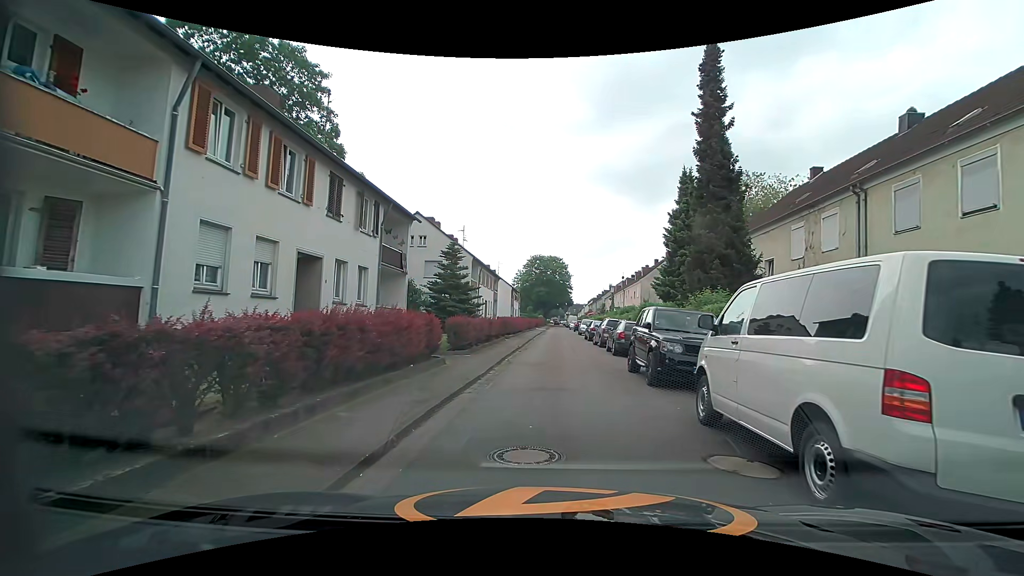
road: residential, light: Day
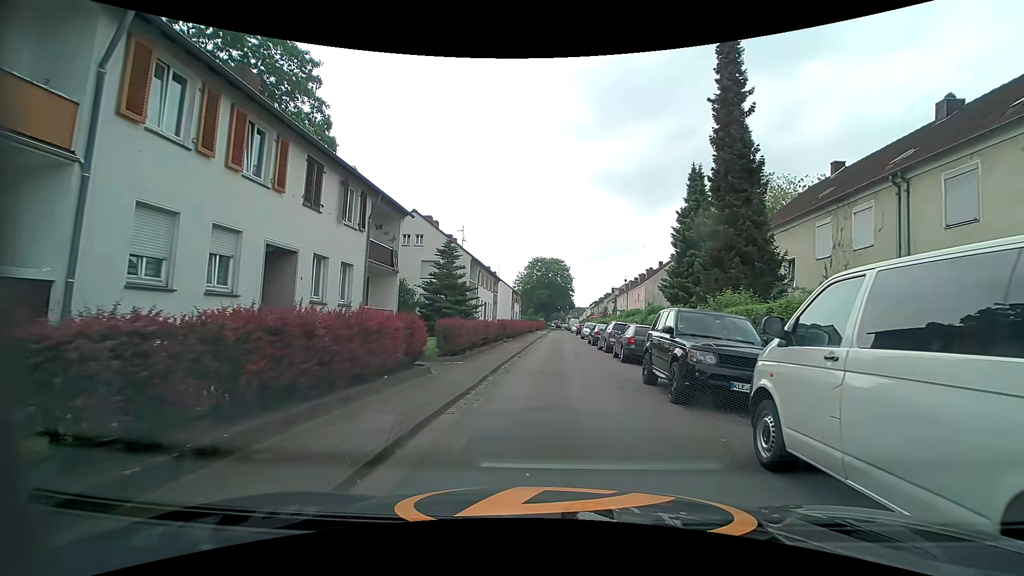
(0.0, +1.9) m; 0°
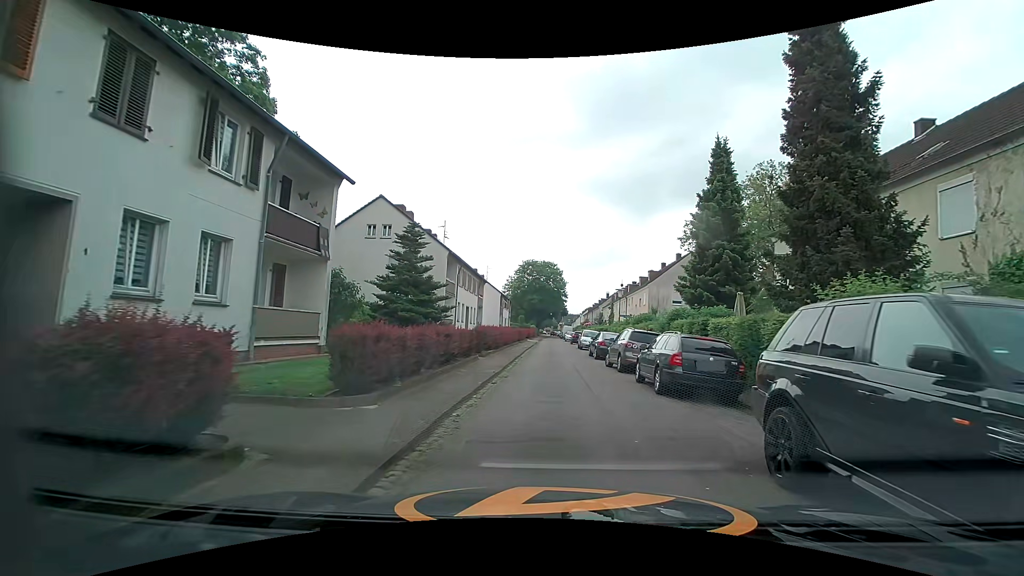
(0.0, +7.1) m; 0°
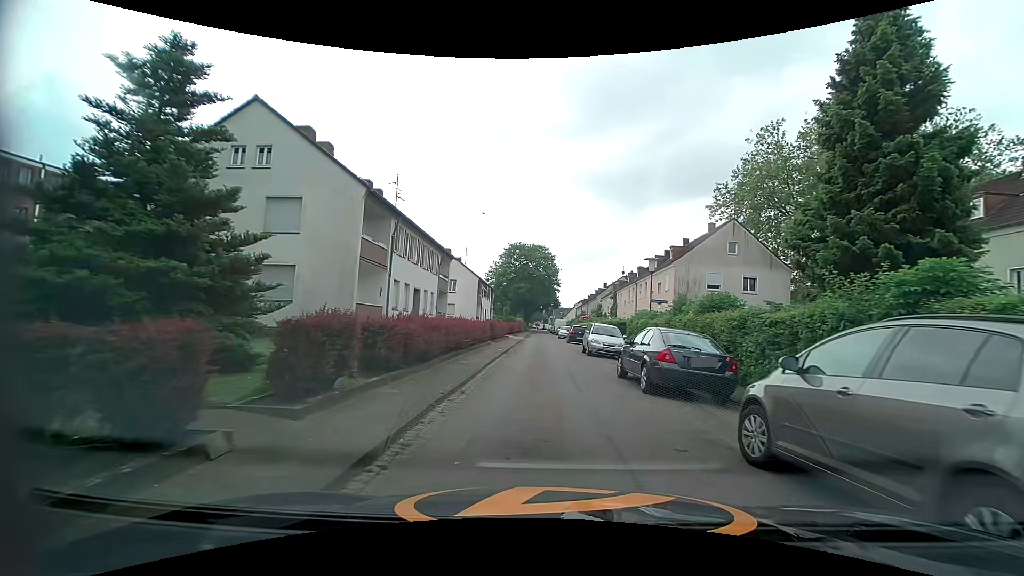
(+0.5, +15.1) m; -1°
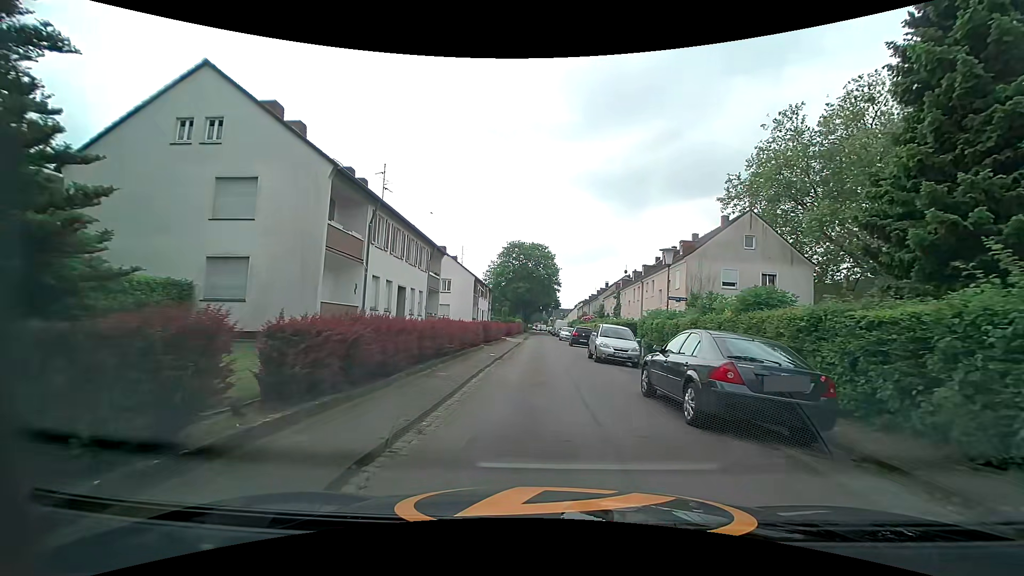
(+0.2, +3.3) m; +2°
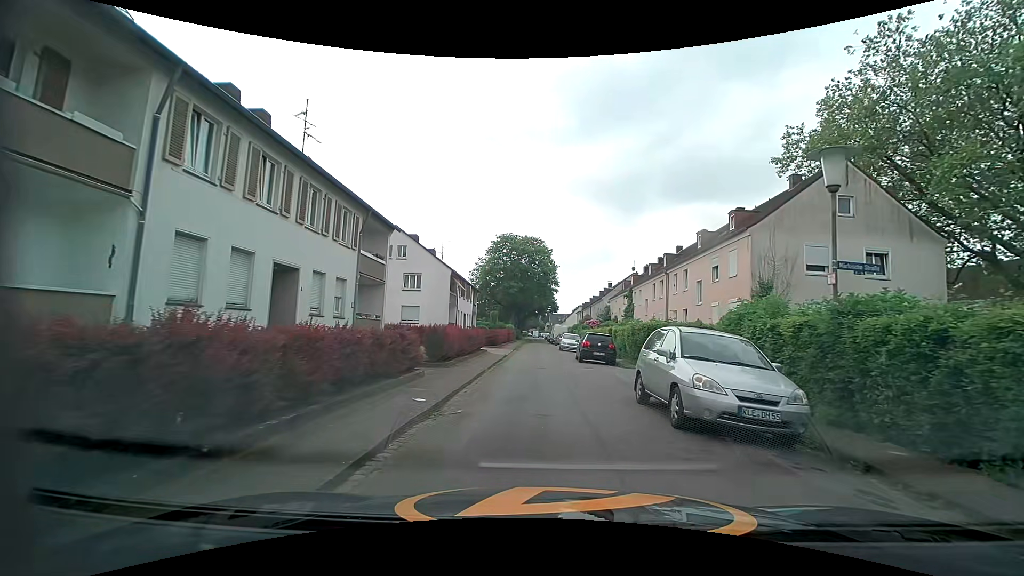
(+0.3, +12.0) m; 0°
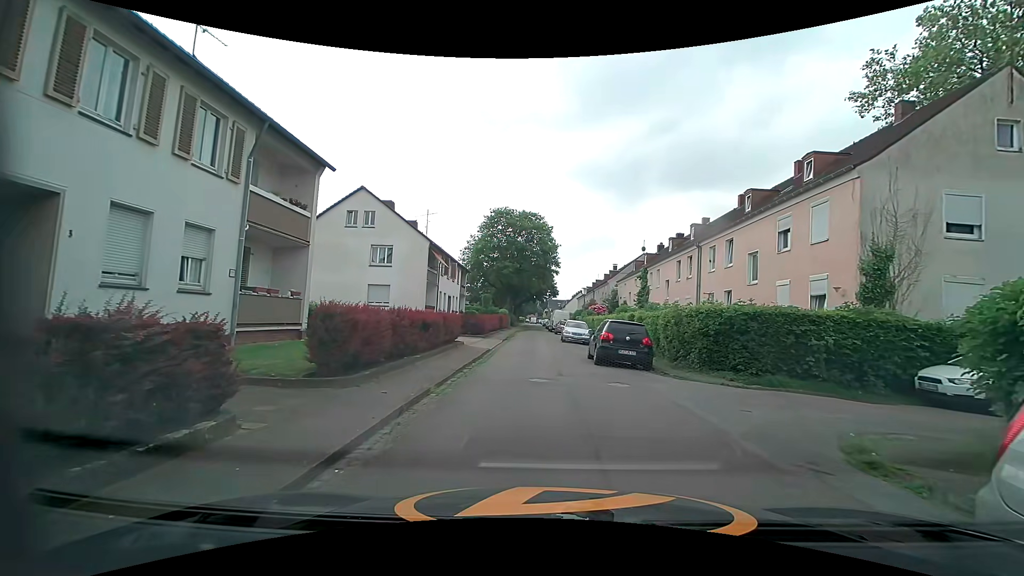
(+0.2, +8.0) m; +1°
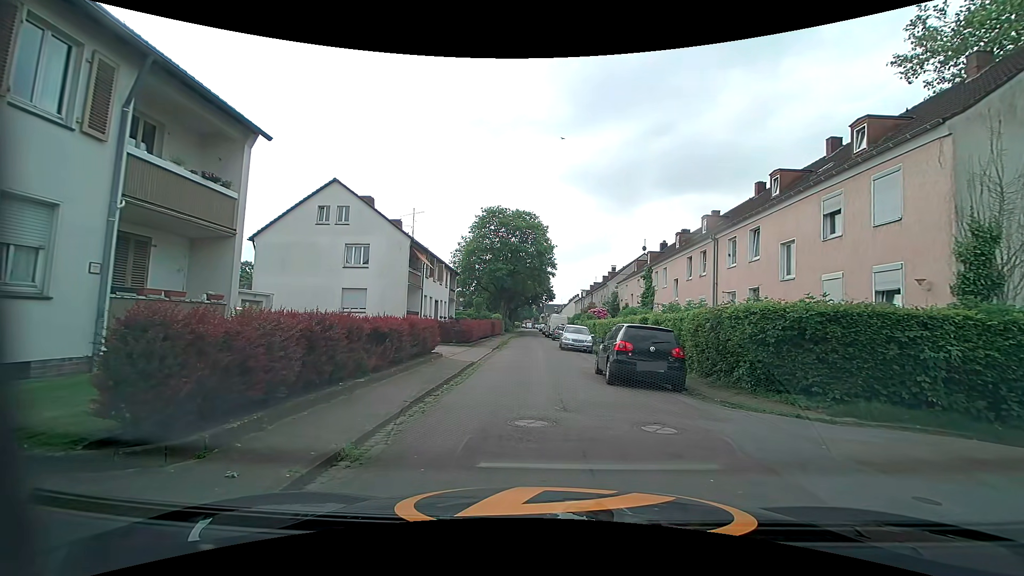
(+0.1, +3.7) m; +1°
